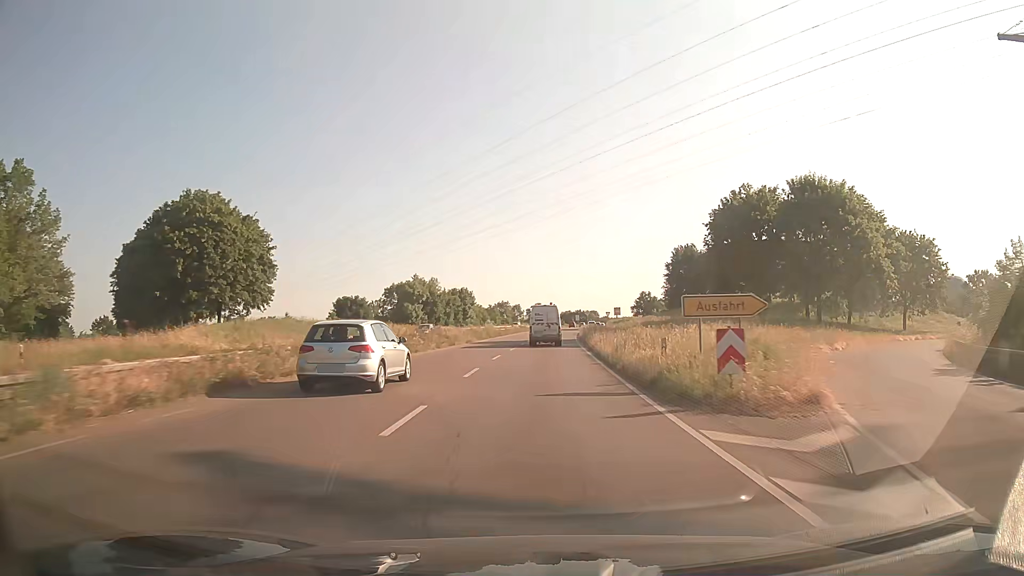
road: trunk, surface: asphalt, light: Day
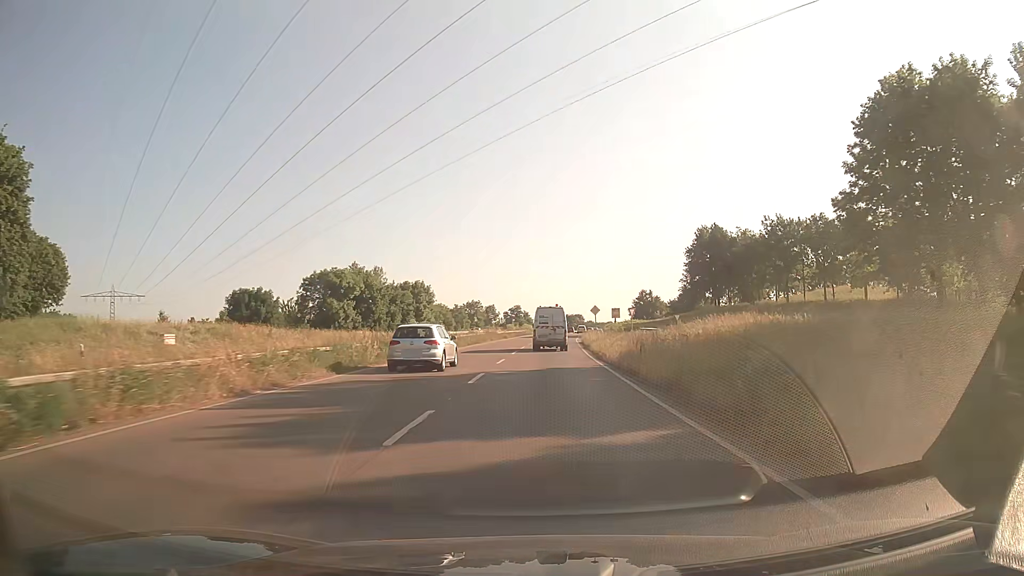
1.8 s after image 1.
(+0.5, +36.6) m; +2°
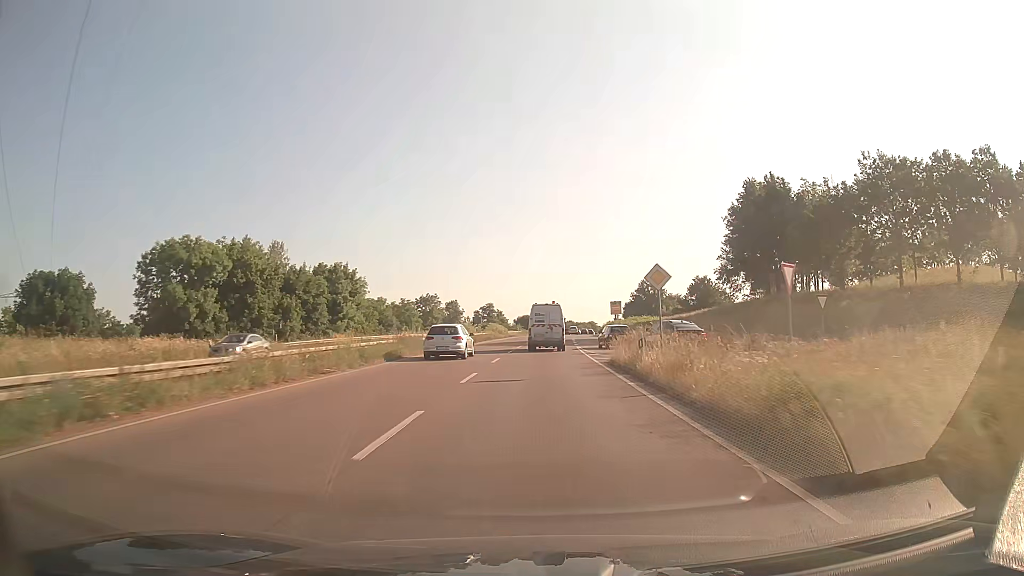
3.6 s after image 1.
(+0.7, +36.0) m; +2°
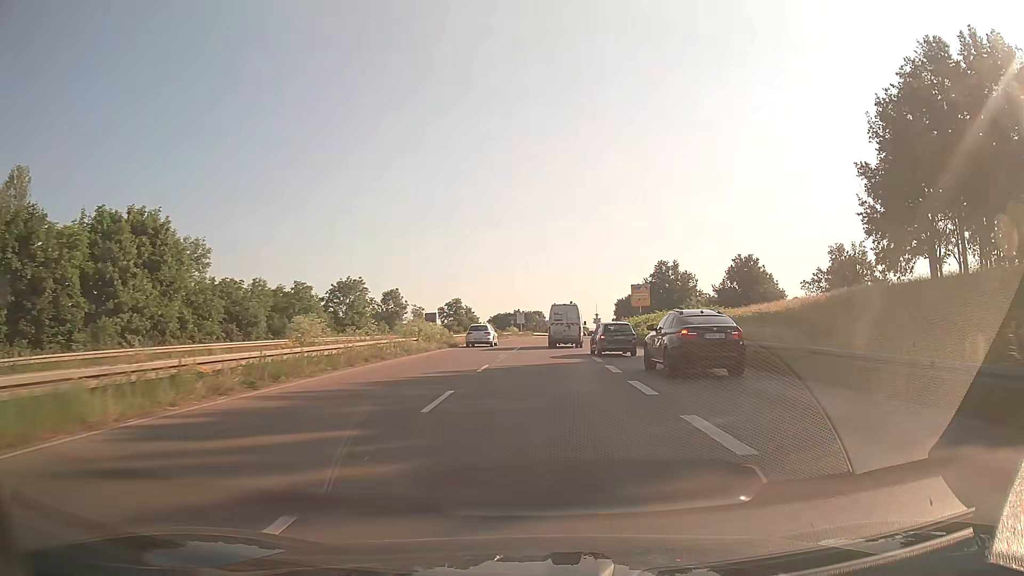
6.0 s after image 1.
(+0.5, +41.1) m; +2°
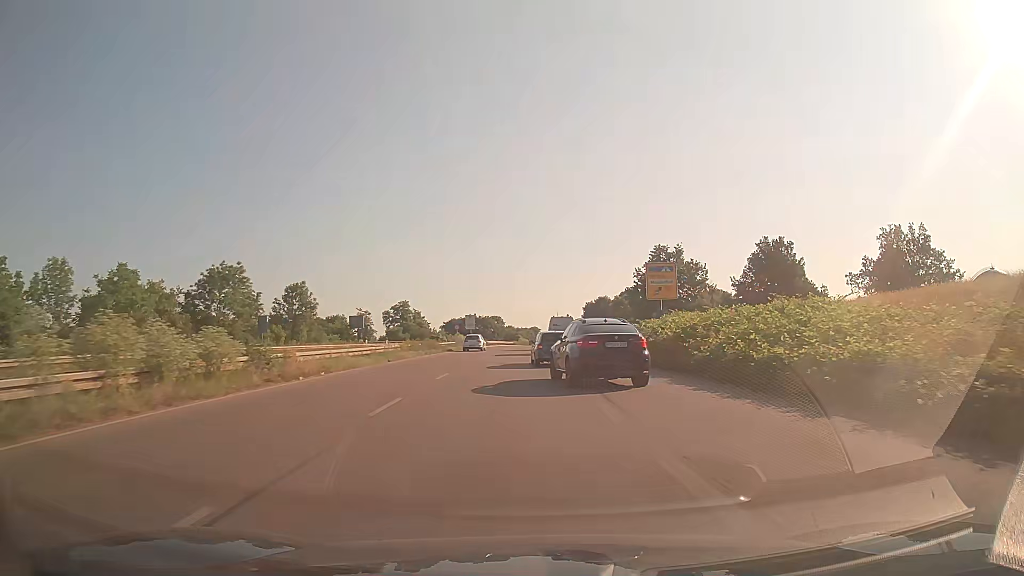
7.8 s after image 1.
(+0.8, +26.3) m; +4°
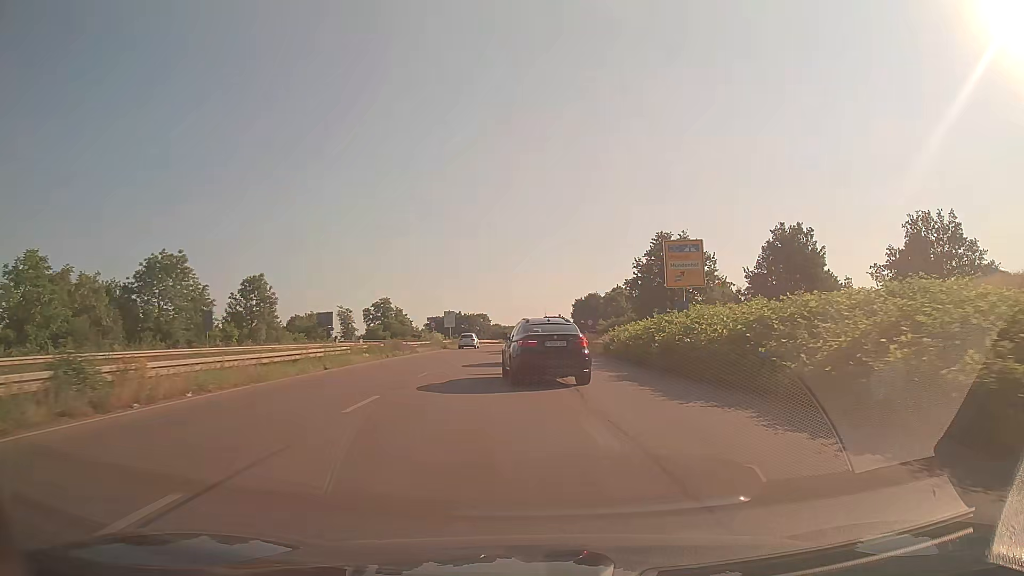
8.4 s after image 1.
(0.0, +8.7) m; +1°
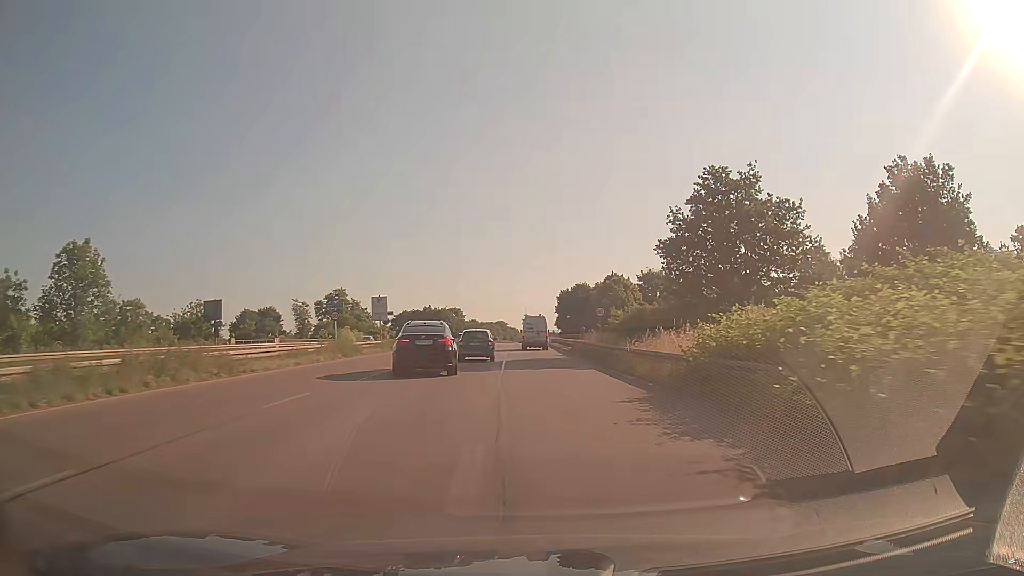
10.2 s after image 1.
(+0.5, +26.6) m; +1°
